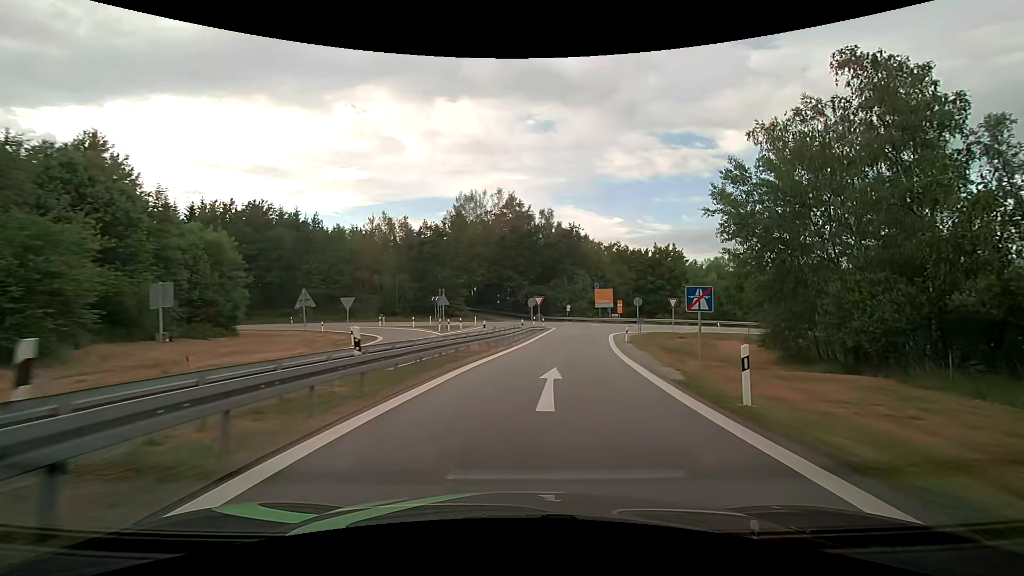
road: motorway_link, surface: asphalt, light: Day
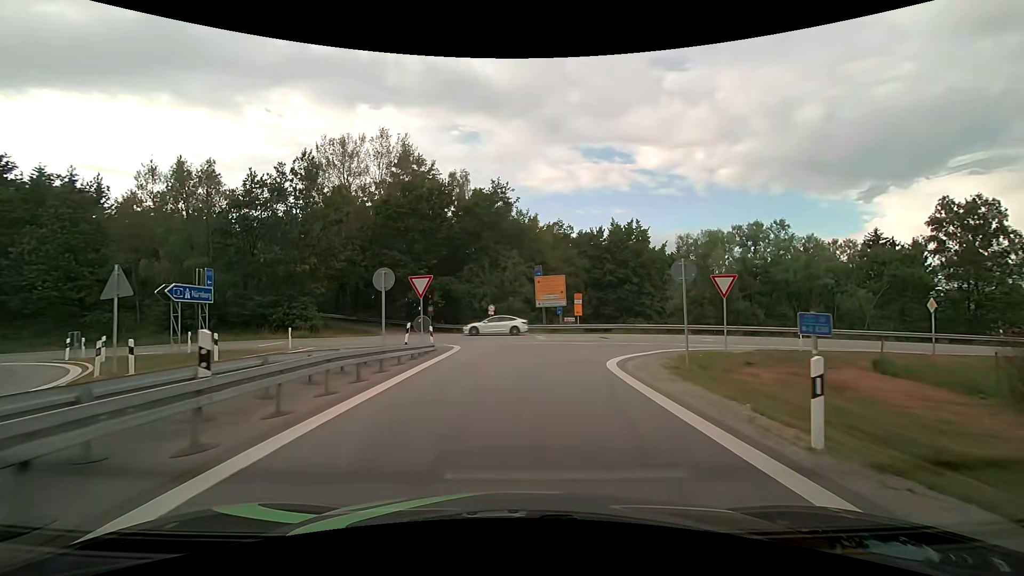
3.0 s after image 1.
(+2.8, +28.9) m; +8°
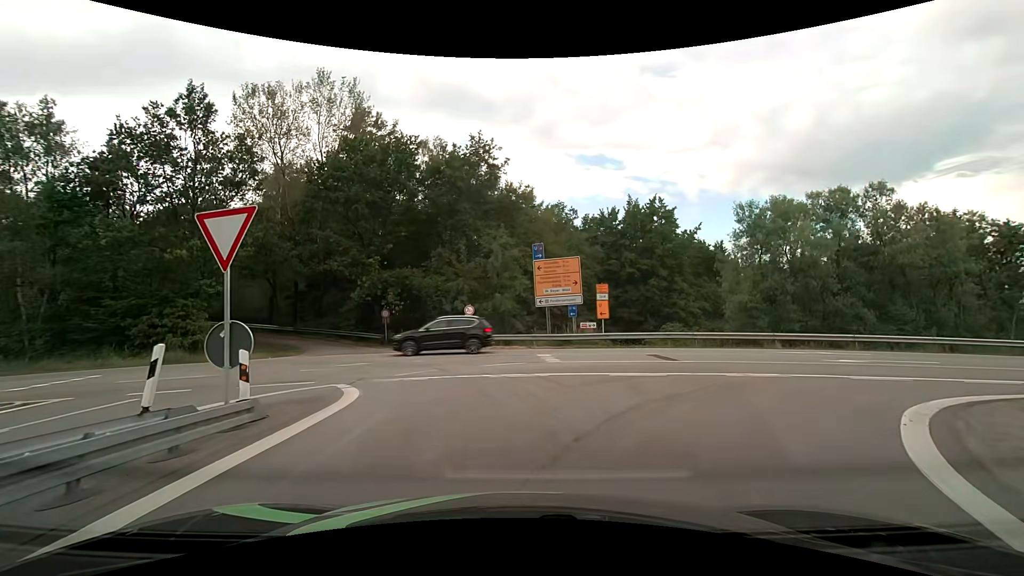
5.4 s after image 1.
(+0.2, +14.1) m; +1°
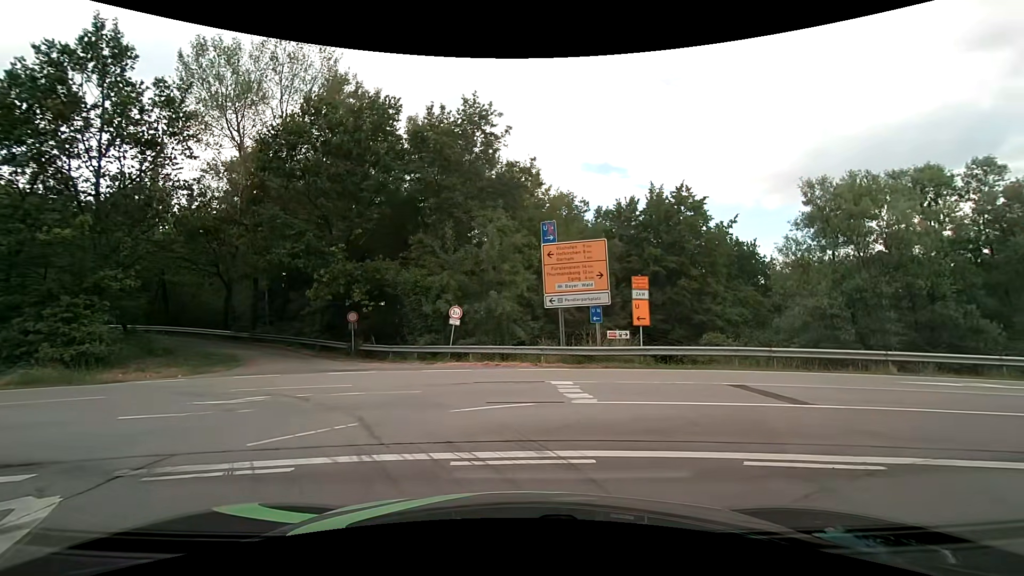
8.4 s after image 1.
(0.0, +7.2) m; 0°
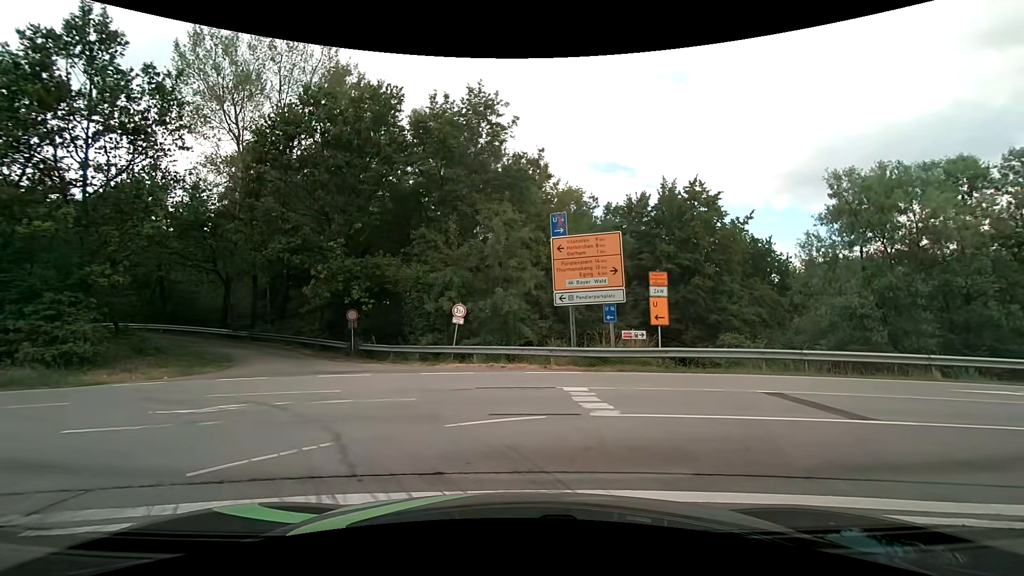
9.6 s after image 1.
(0.0, +1.3) m; +1°
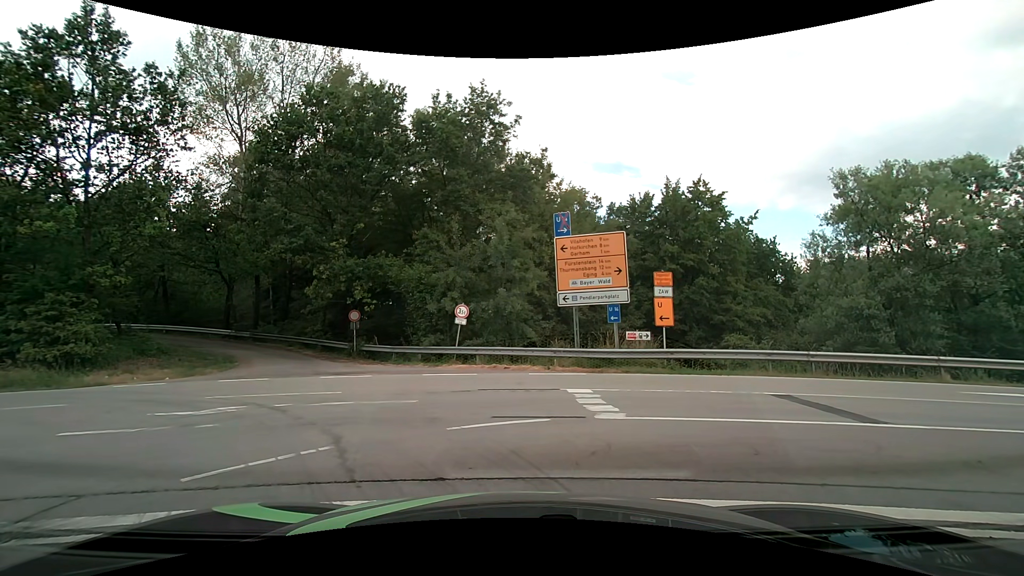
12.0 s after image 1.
(0.0, +0.3) m; 0°
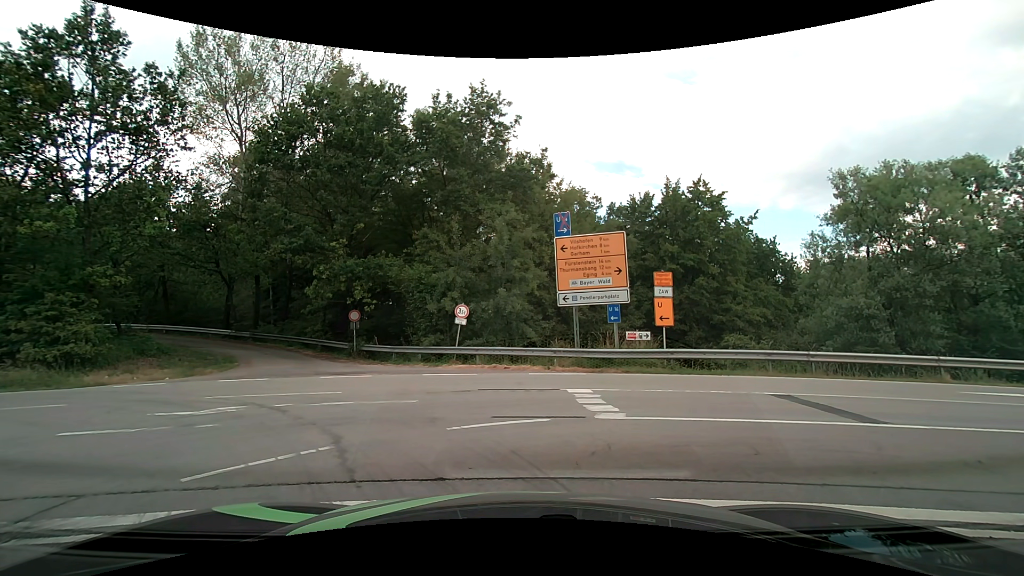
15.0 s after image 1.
(0.0, 0.0) m; 0°
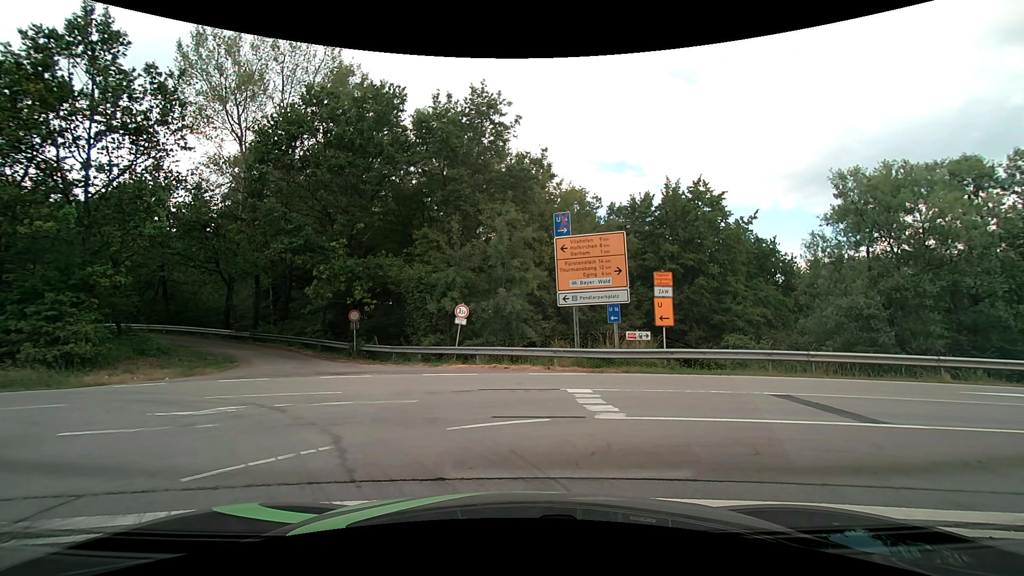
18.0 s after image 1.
(0.0, 0.0) m; 0°
(-3, +9) (-12, +14) (-22, +14) (-32, +13) (-42, +13) (-52, +12) (-62, +11) (-71, +10) (-81, +8) (-91, +7) m
